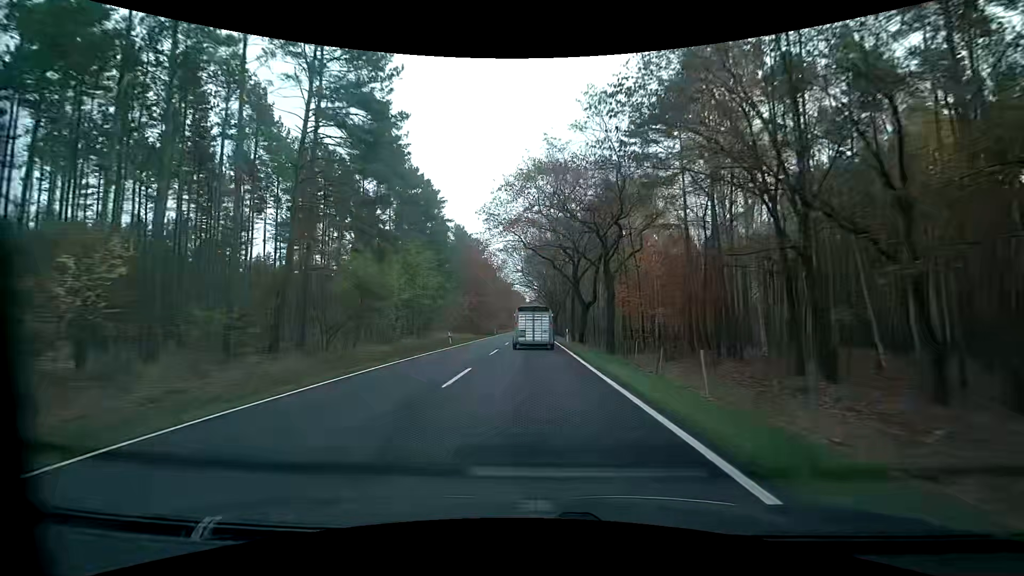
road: primary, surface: asphalt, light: Day
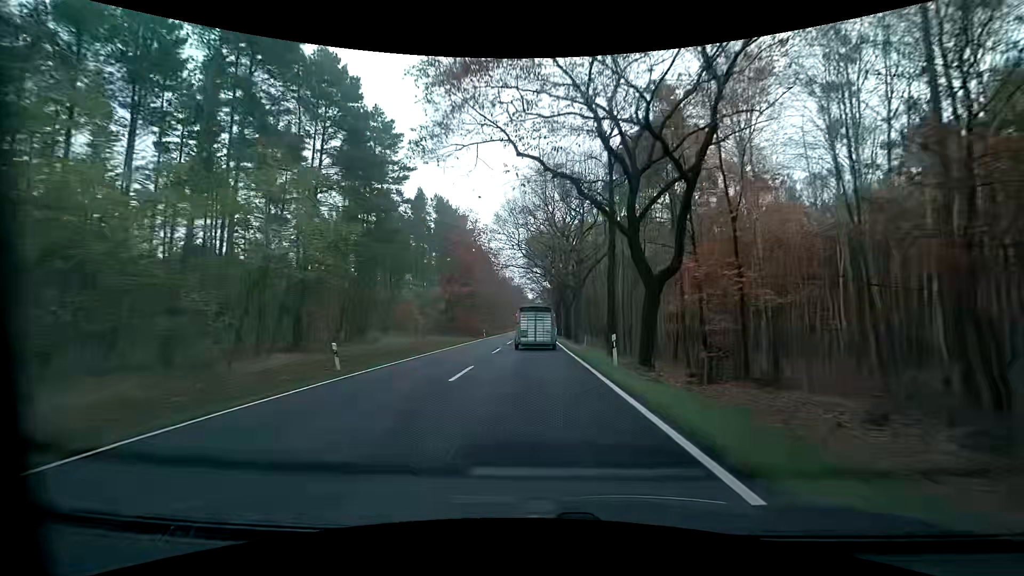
(-0.1, +23.2) m; -1°
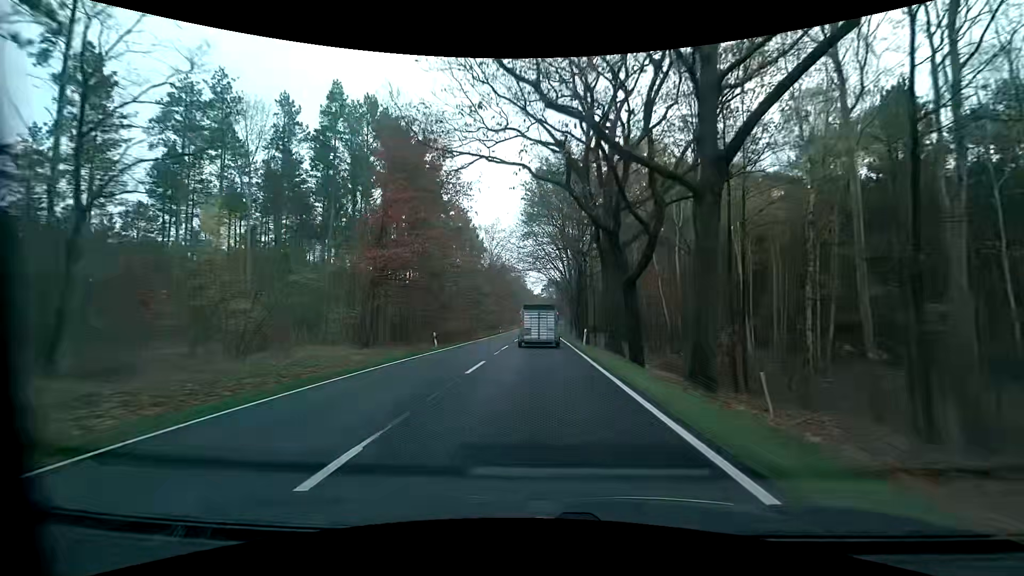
(0.0, +35.0) m; 0°
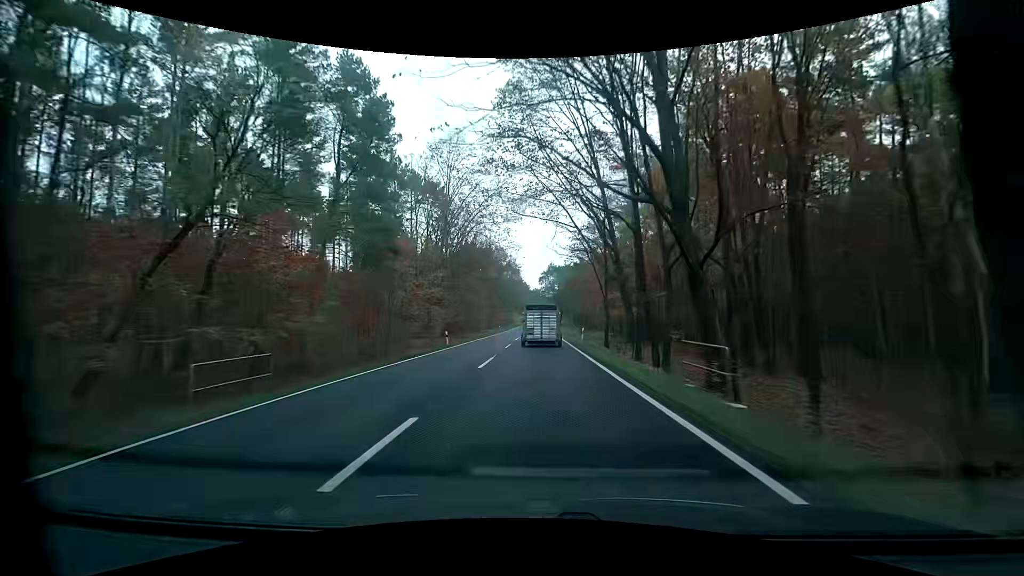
(0.0, +46.6) m; 0°
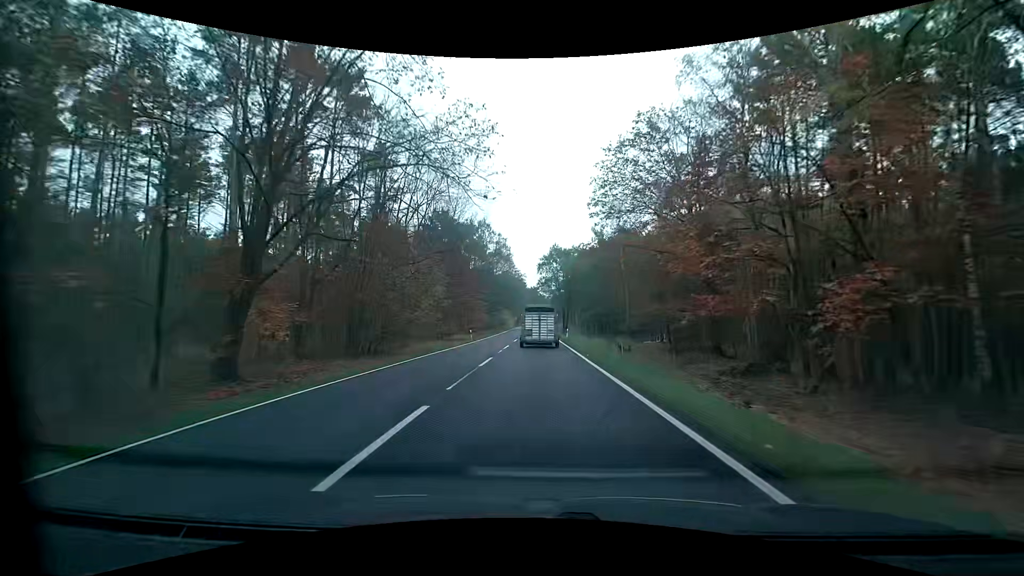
(+0.1, +35.2) m; +1°
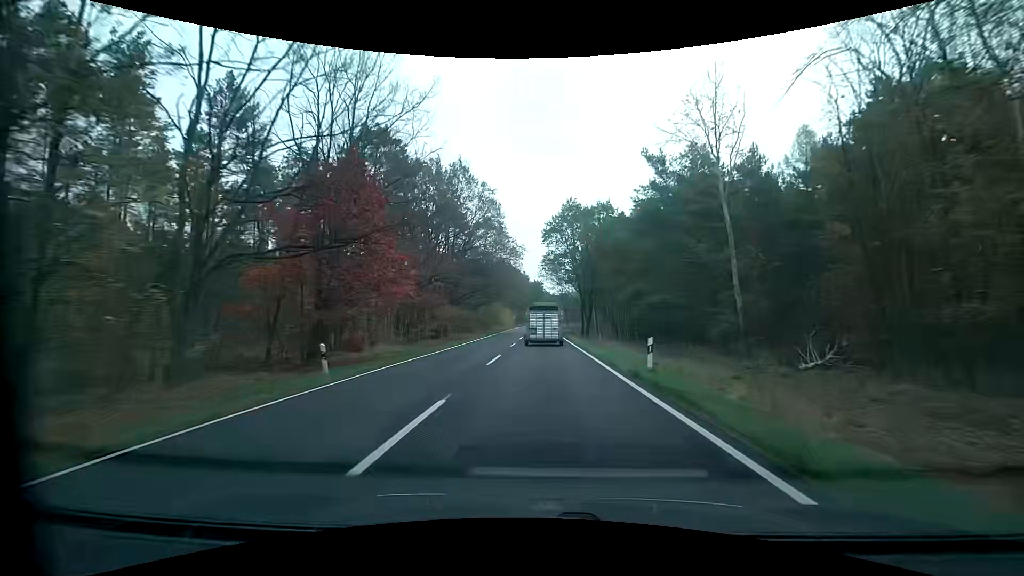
(-0.2, +35.8) m; 0°
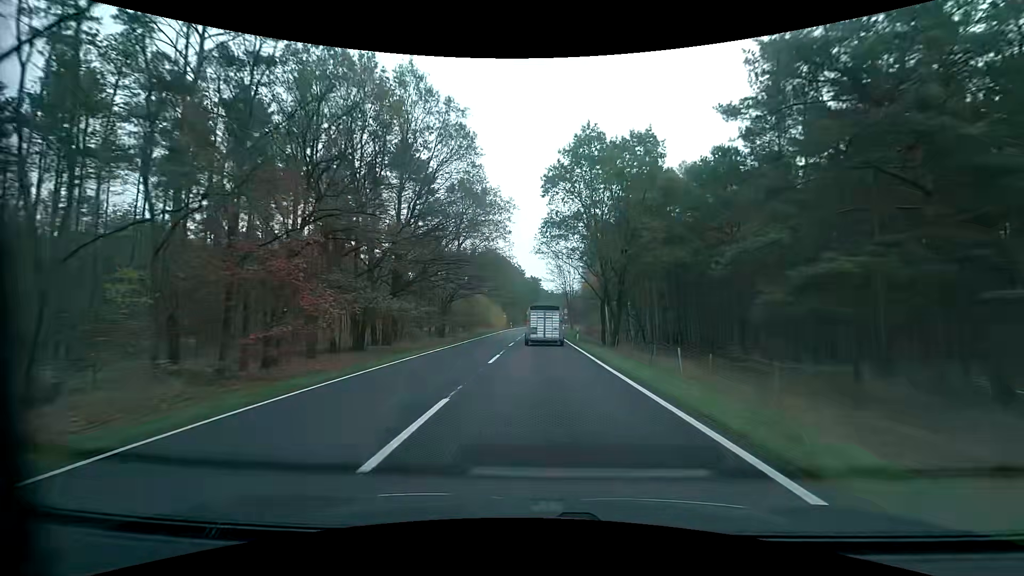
(0.0, +24.0) m; 0°
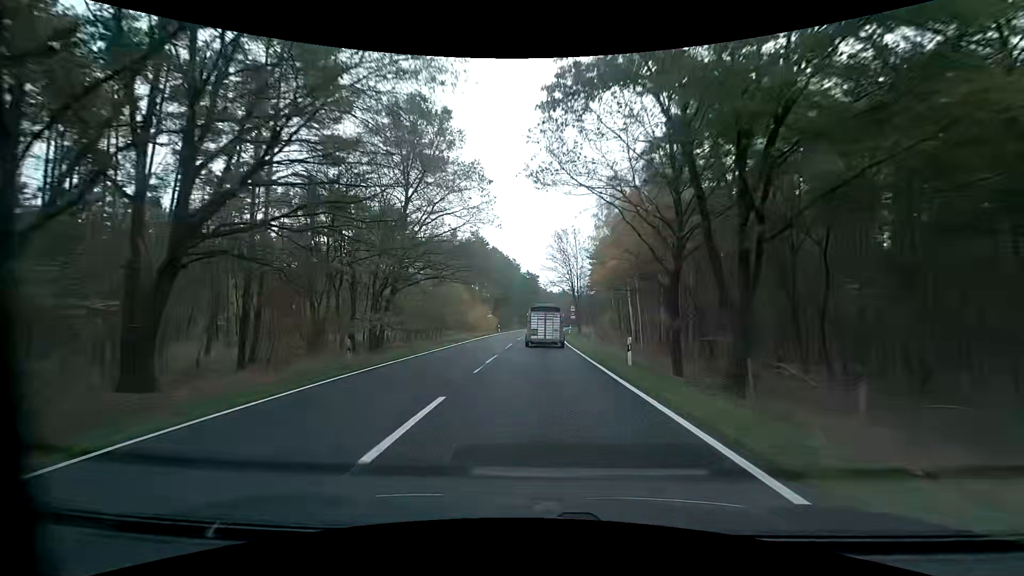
(+0.2, +23.9) m; +1°
(0, +10) (0, +20) (0, +30) (0, +40) (0, +50) (+1, +60) (+1, +70) (+2, +80) (+2, +90) (+3, +100) m
